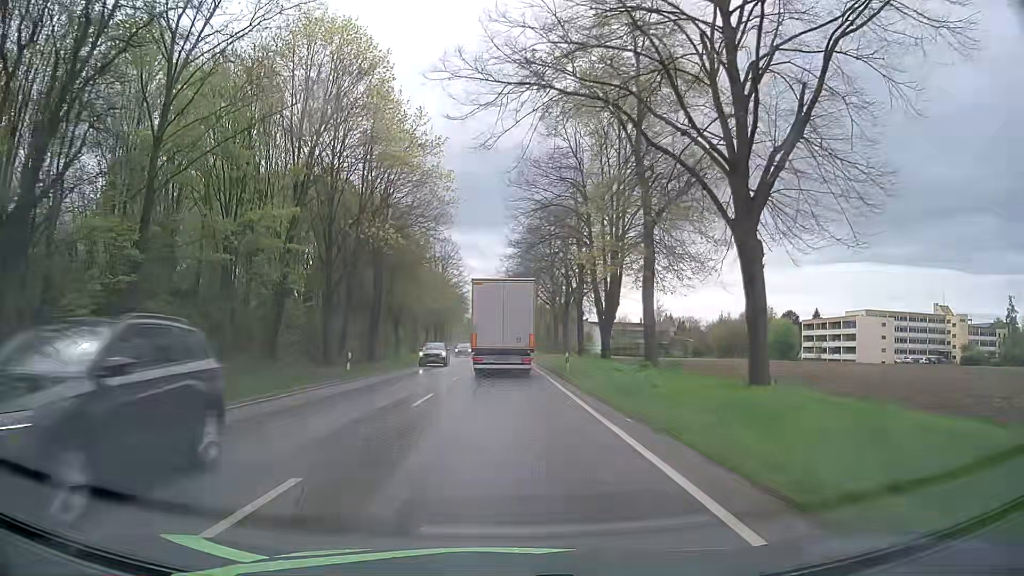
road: primary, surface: asphalt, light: Day
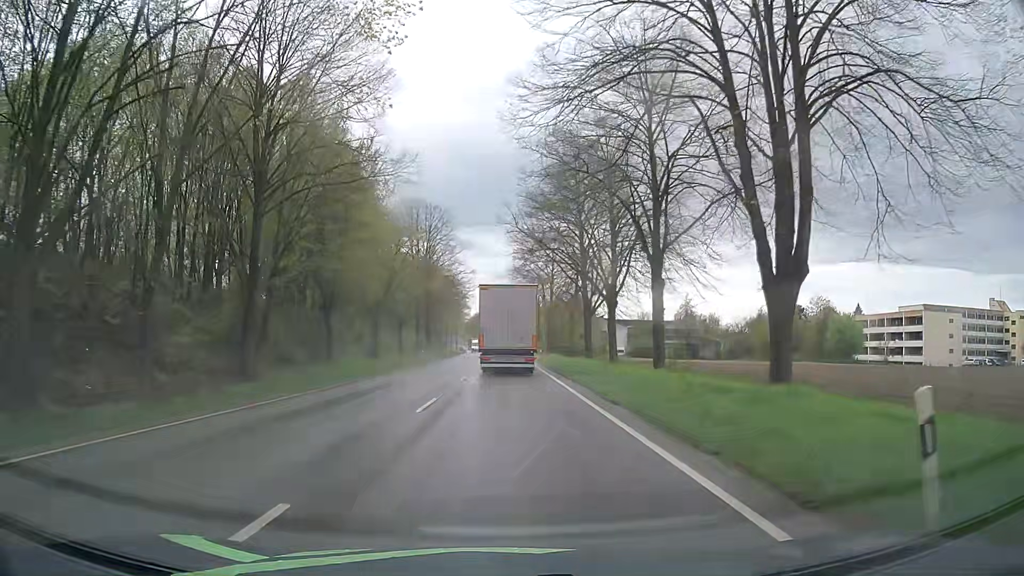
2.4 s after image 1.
(+0.1, +25.1) m; 0°
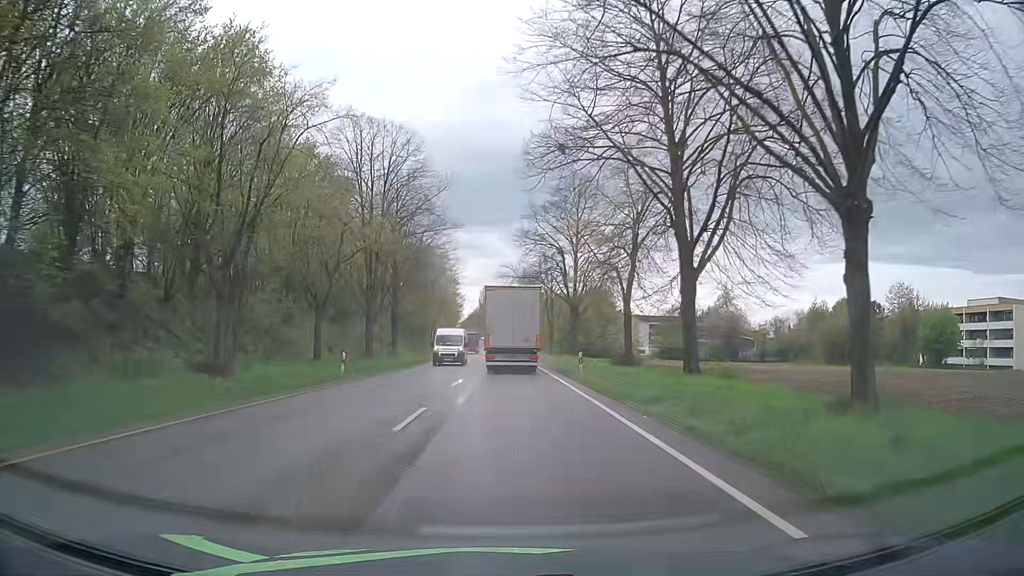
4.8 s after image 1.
(-0.1, +27.2) m; 0°
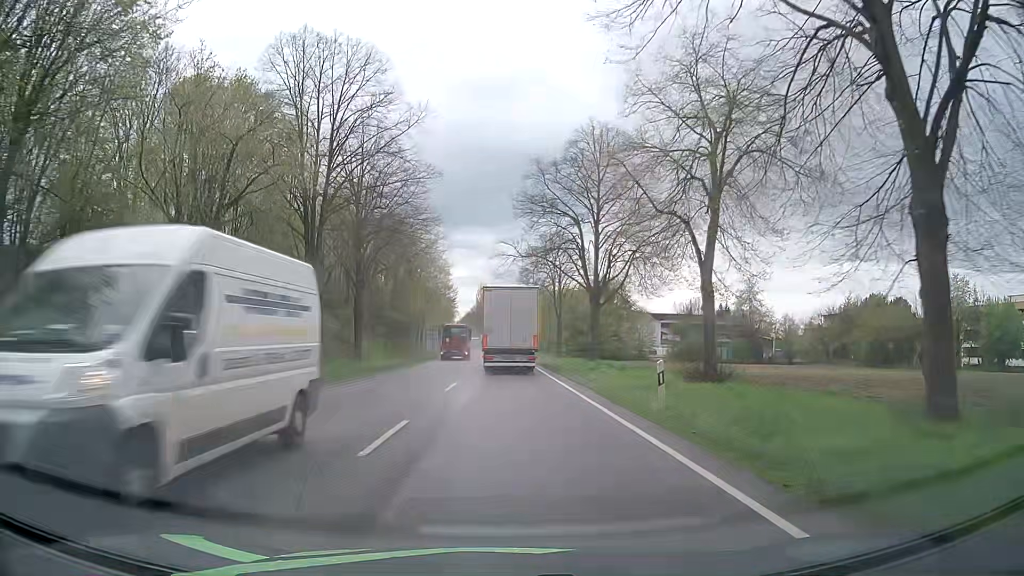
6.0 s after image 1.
(0.0, +14.1) m; 0°
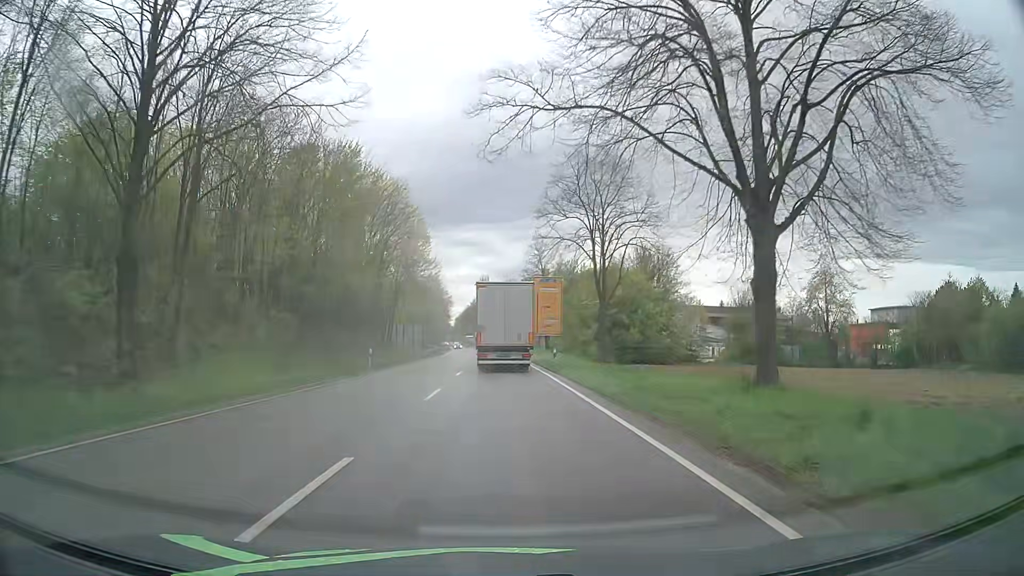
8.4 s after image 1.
(+0.2, +28.3) m; 0°
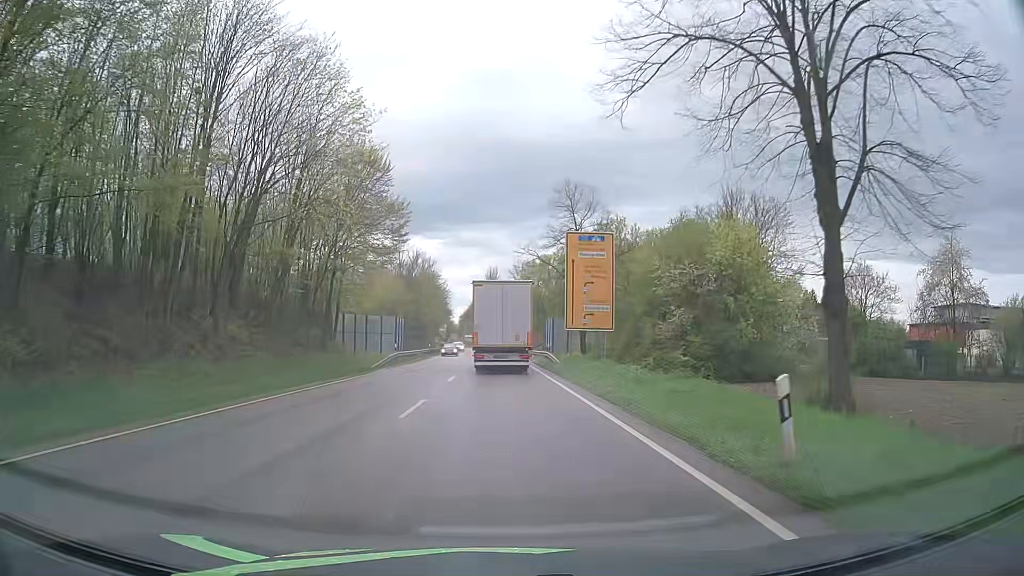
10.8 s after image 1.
(-0.1, +27.7) m; 0°
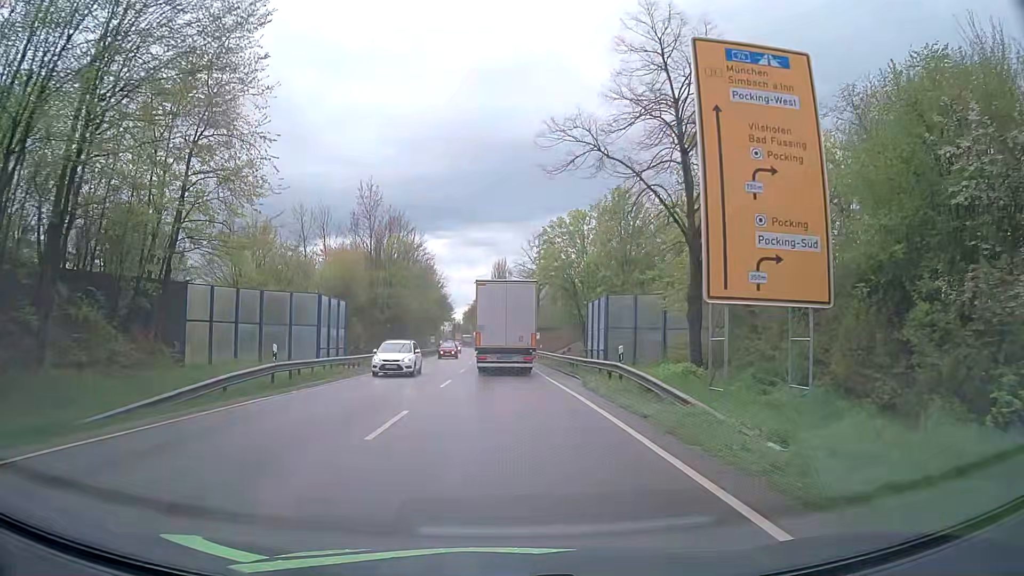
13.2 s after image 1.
(-0.3, +26.8) m; -1°
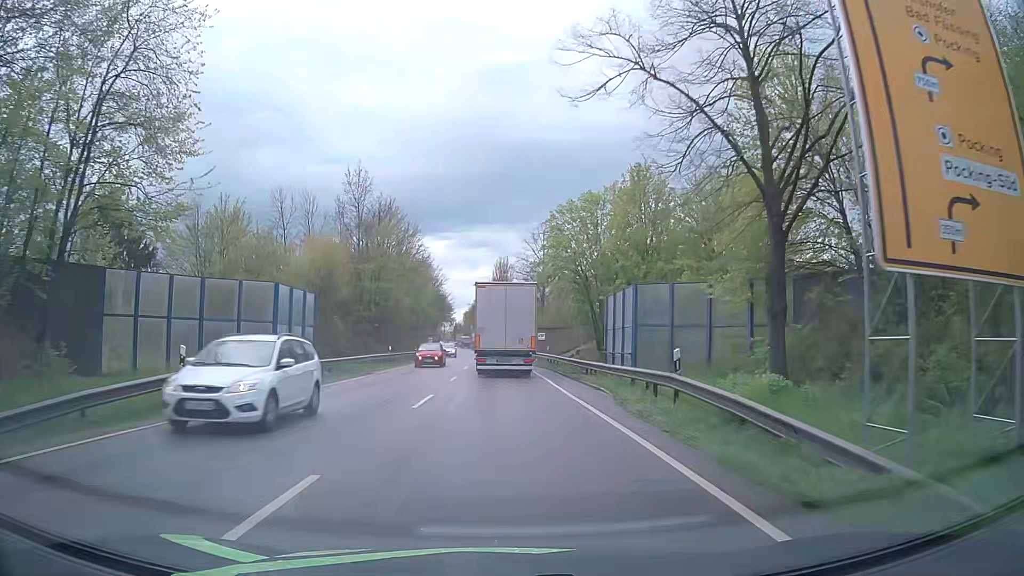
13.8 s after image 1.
(0.0, +6.6) m; -1°
(0, +10) (0, +20) (0, +30) (0, +40) (0, +50) (-1, +60) (-1, +70) (-1, +80) (-2, +90) (-2, +100) m
